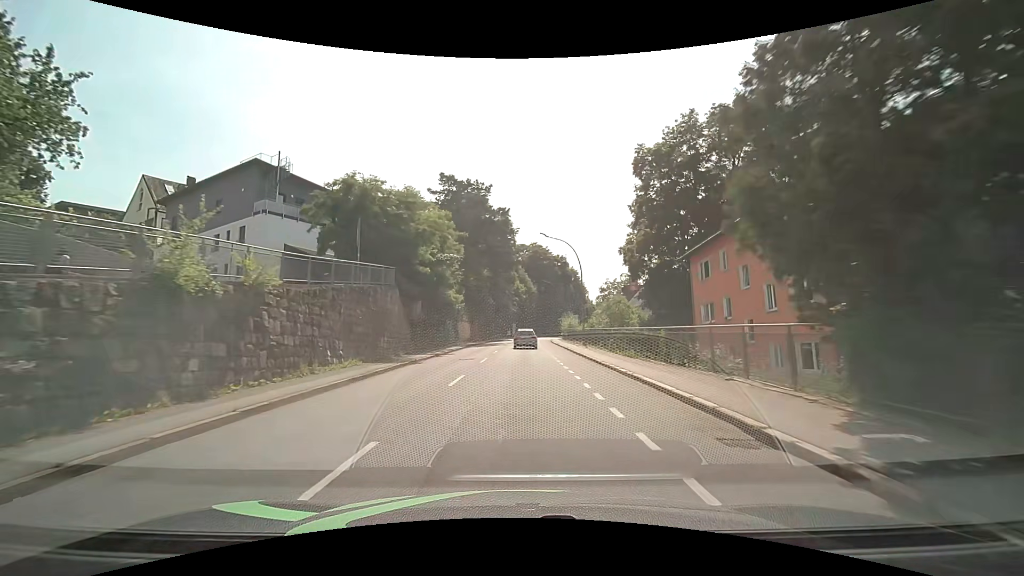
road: tertiary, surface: asphalt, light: Day
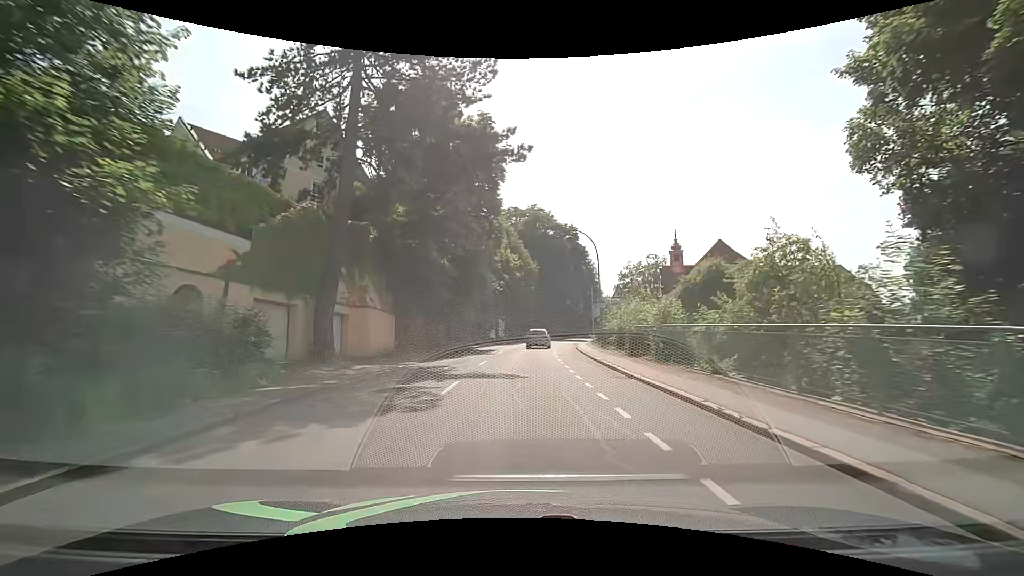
(+0.4, +38.1) m; +1°
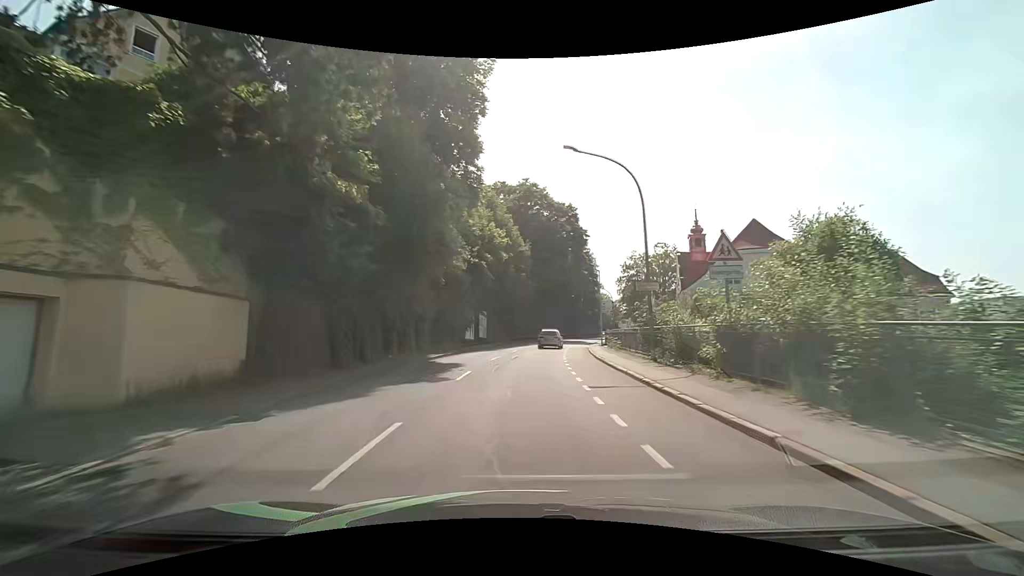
(+0.2, +14.8) m; +1°
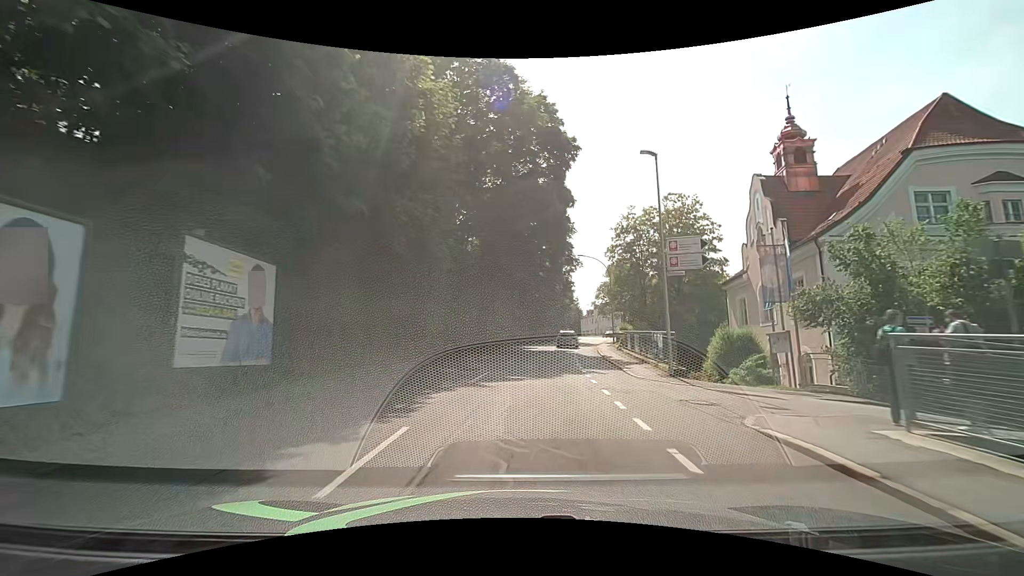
(+1.9, +36.2) m; +6°
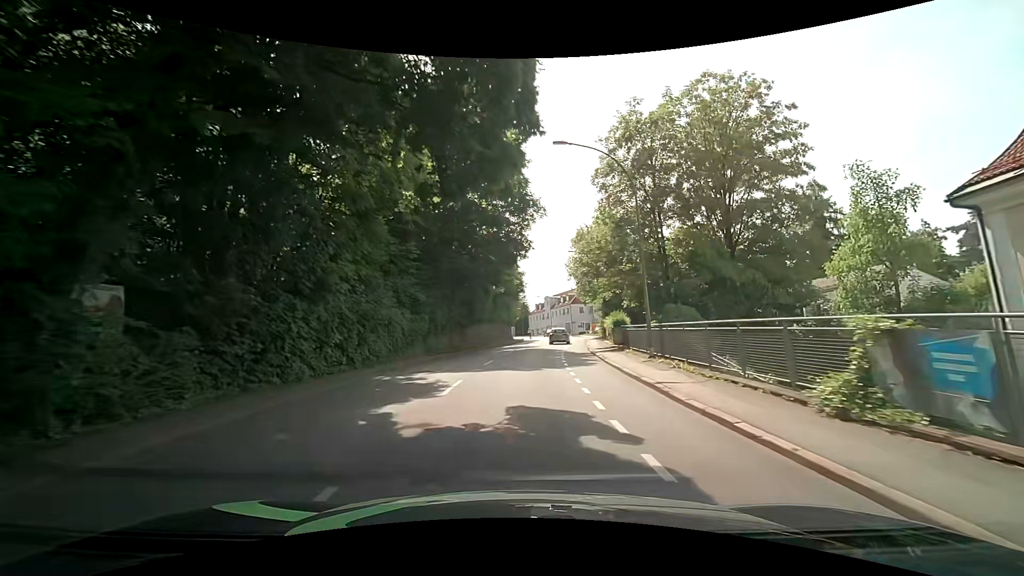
(+1.8, +29.4) m; +7°
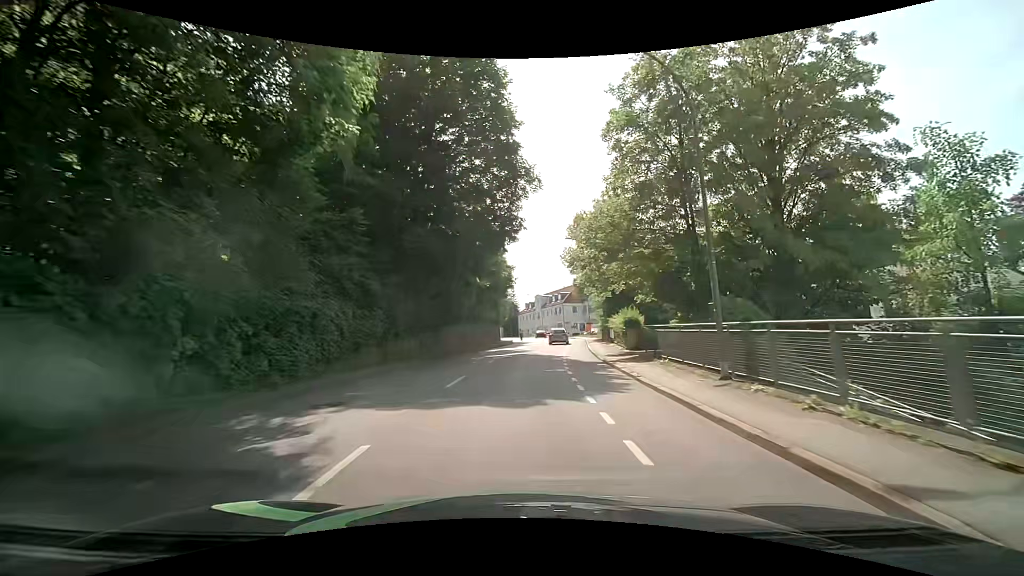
(0.0, +7.6) m; +1°
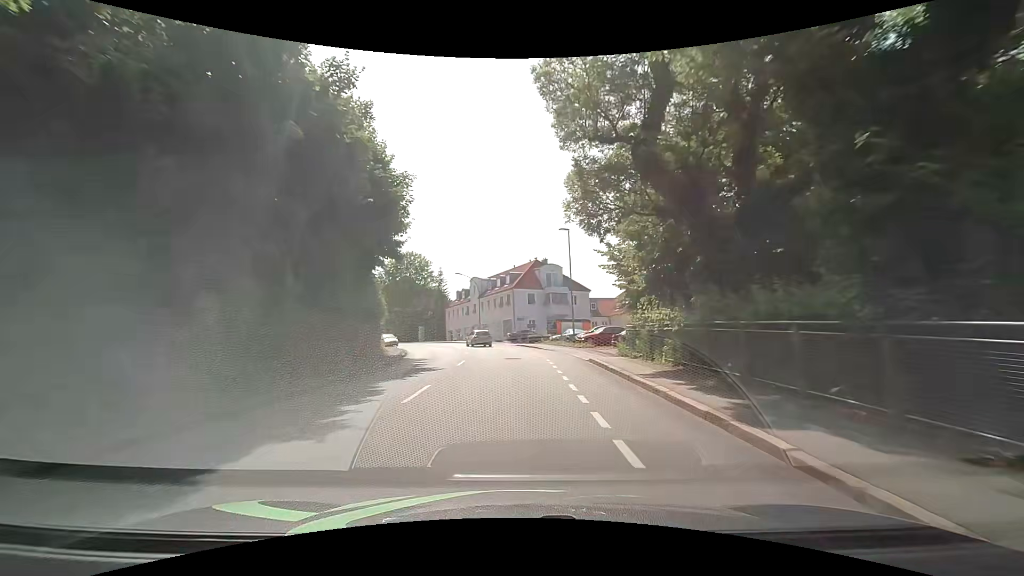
(+2.0, +38.2) m; +6°
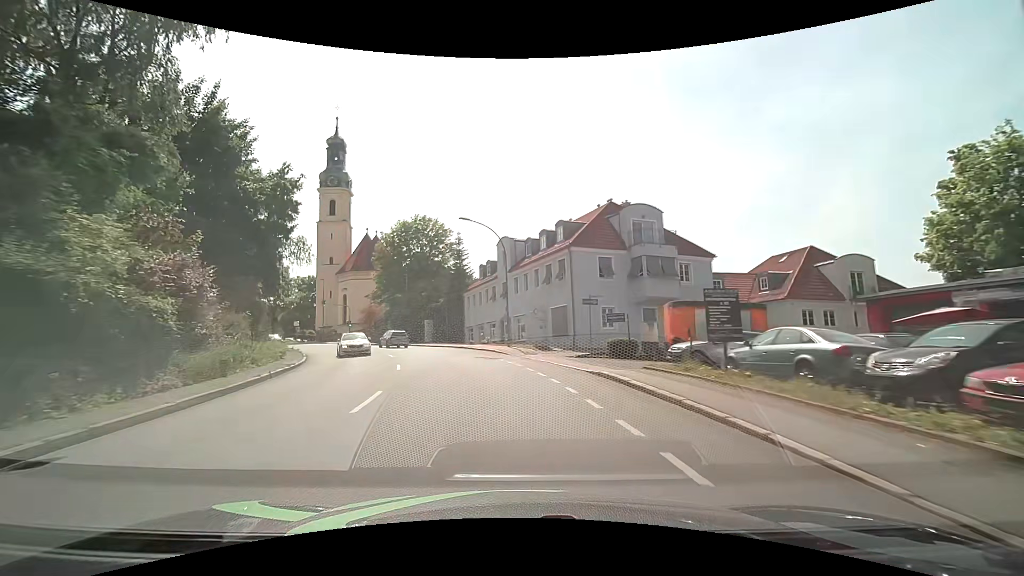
(-0.4, +30.3) m; -5°
(0, +10) (-2, +20) (-4, +30) (-8, +39) (-12, +48) (-18, +56) (-24, +64) (-30, +72) (-37, +79) (-44, +87) m
